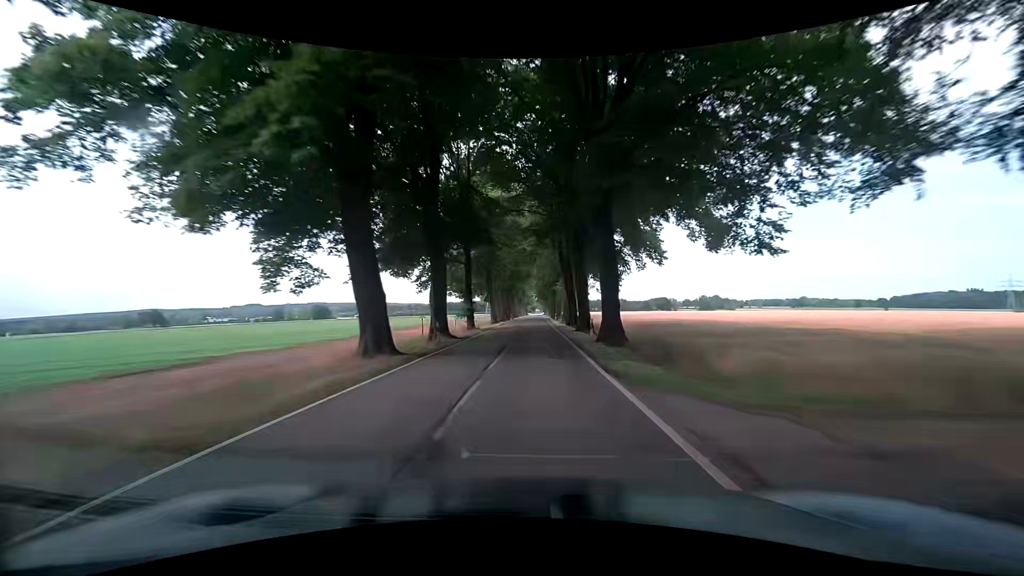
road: tertiary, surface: asphalt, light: Day
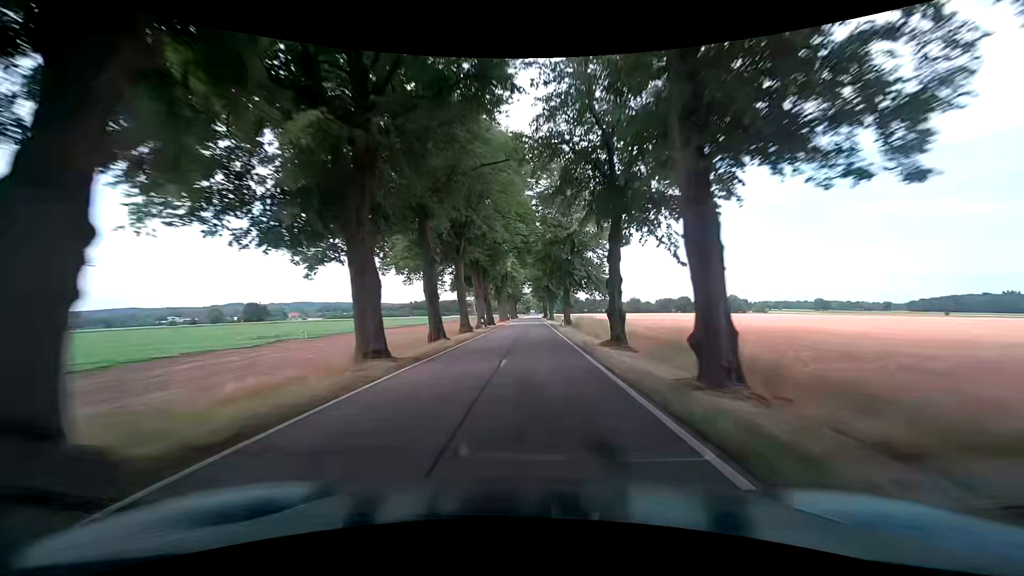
(+0.7, +82.6) m; +1°
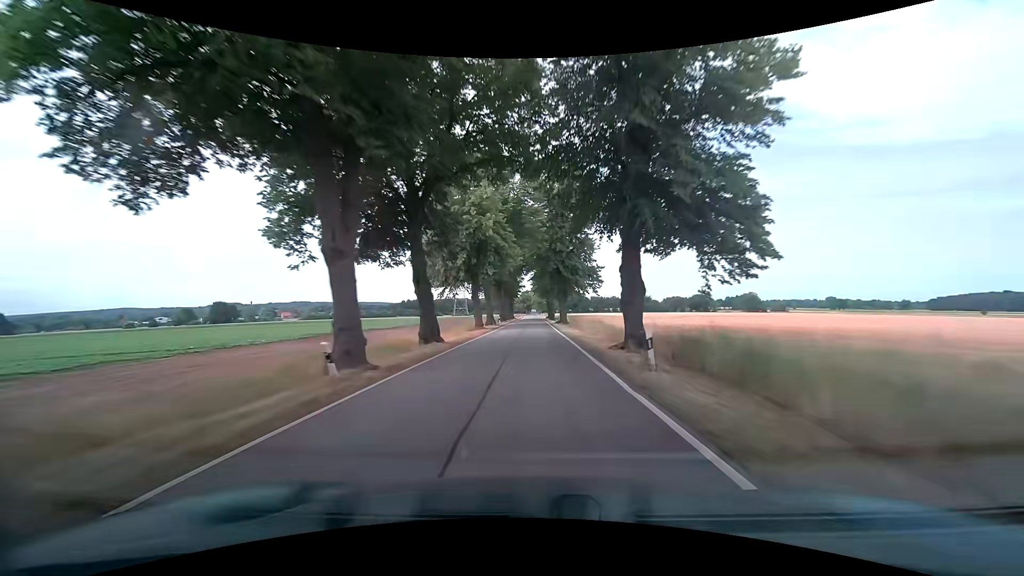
(+0.1, +32.4) m; 0°
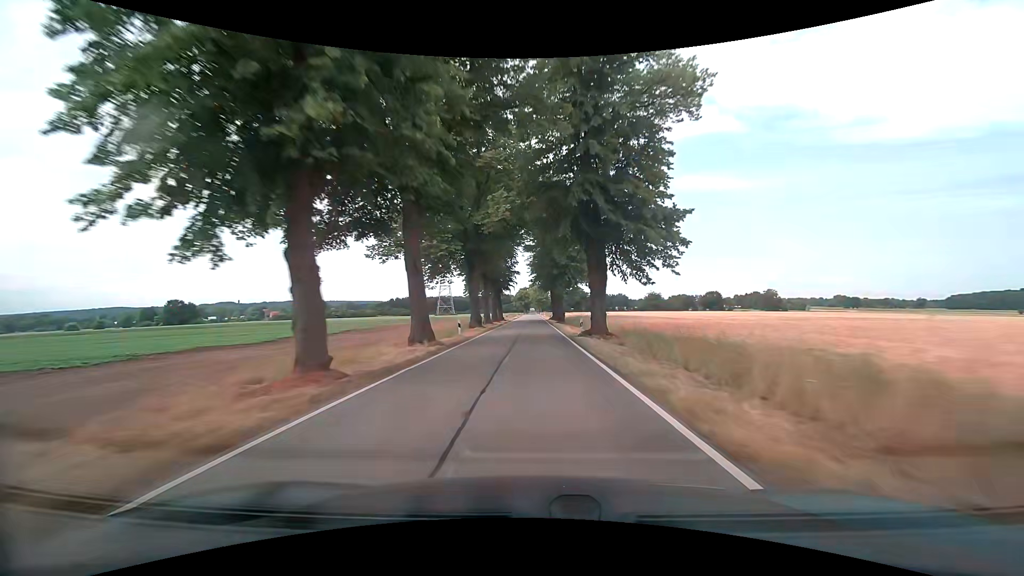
(0.0, +32.0) m; 0°
